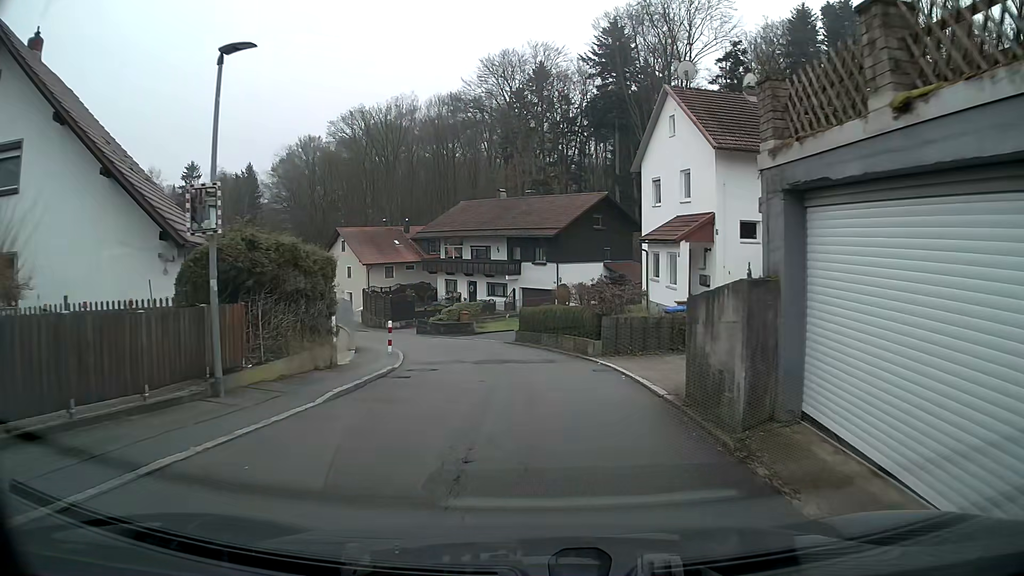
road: residential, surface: asphalt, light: Day
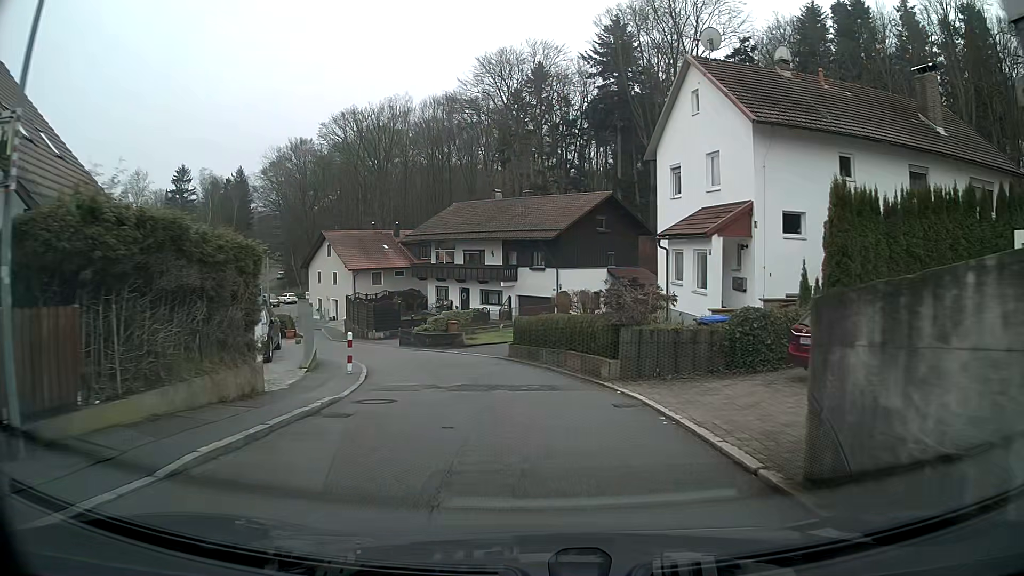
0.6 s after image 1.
(0.0, +4.5) m; -1°
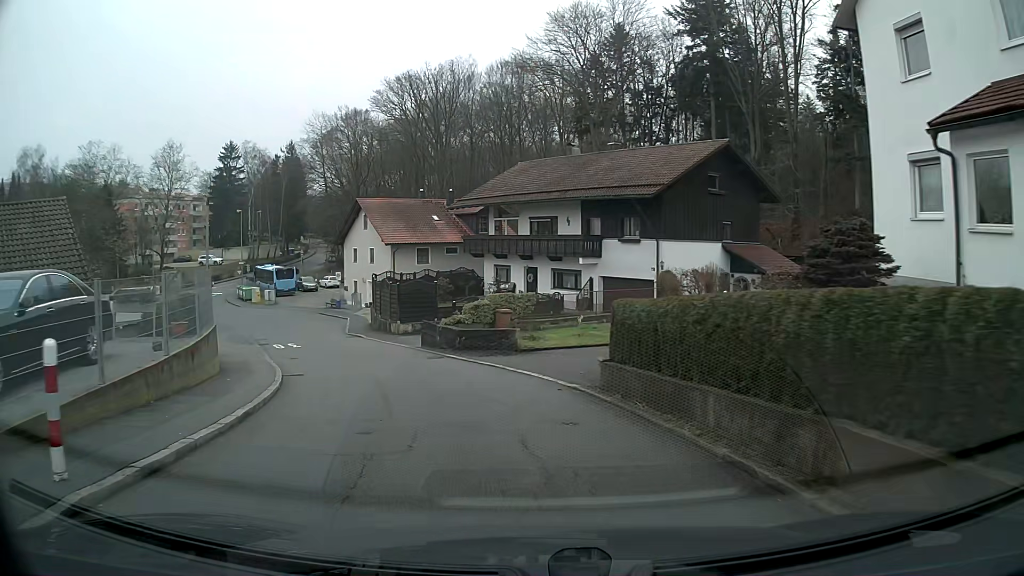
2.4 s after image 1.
(-0.8, +13.3) m; -9°
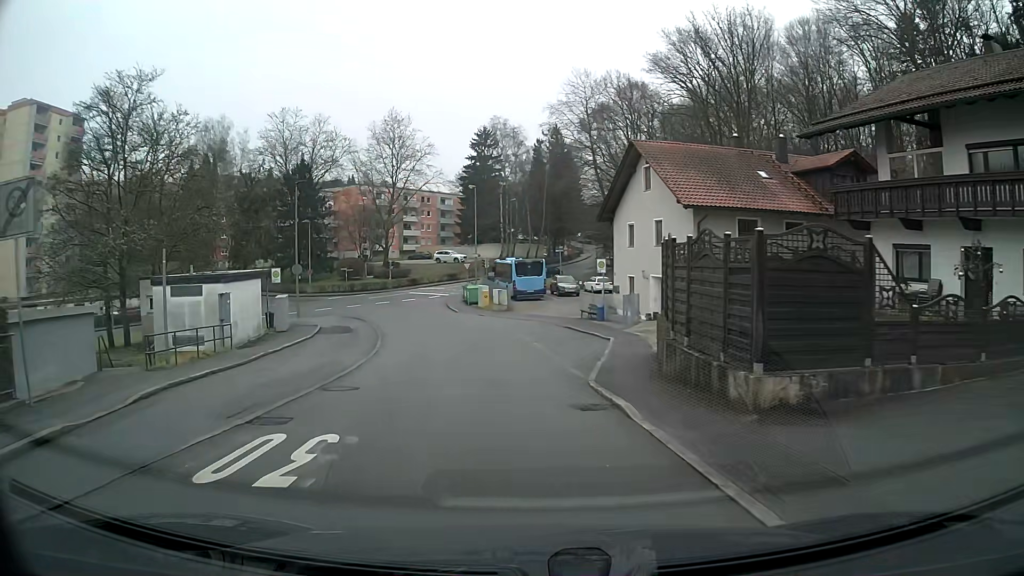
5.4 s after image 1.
(-4.8, +22.3) m; -22°
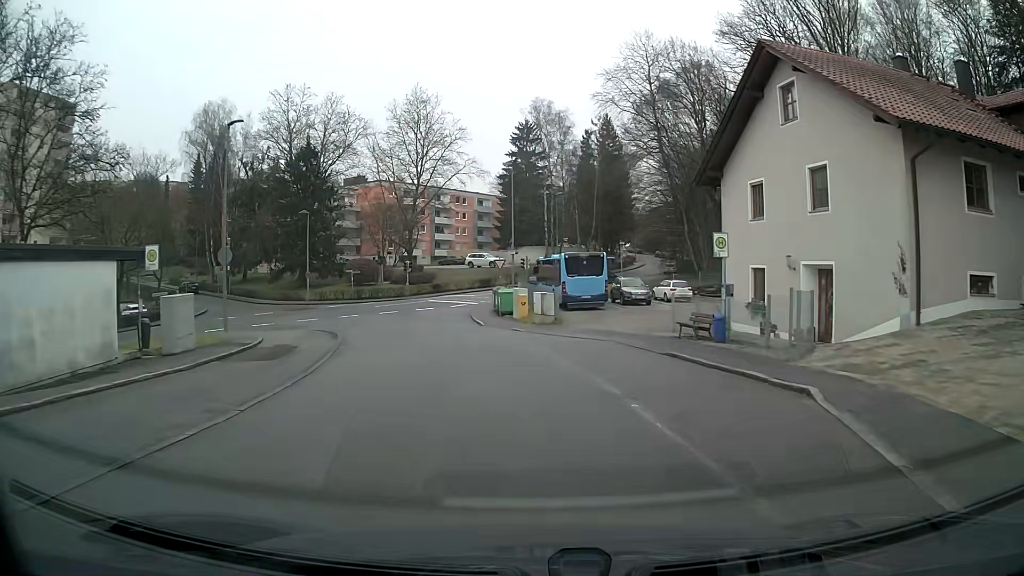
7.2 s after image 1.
(-0.5, +14.5) m; -4°
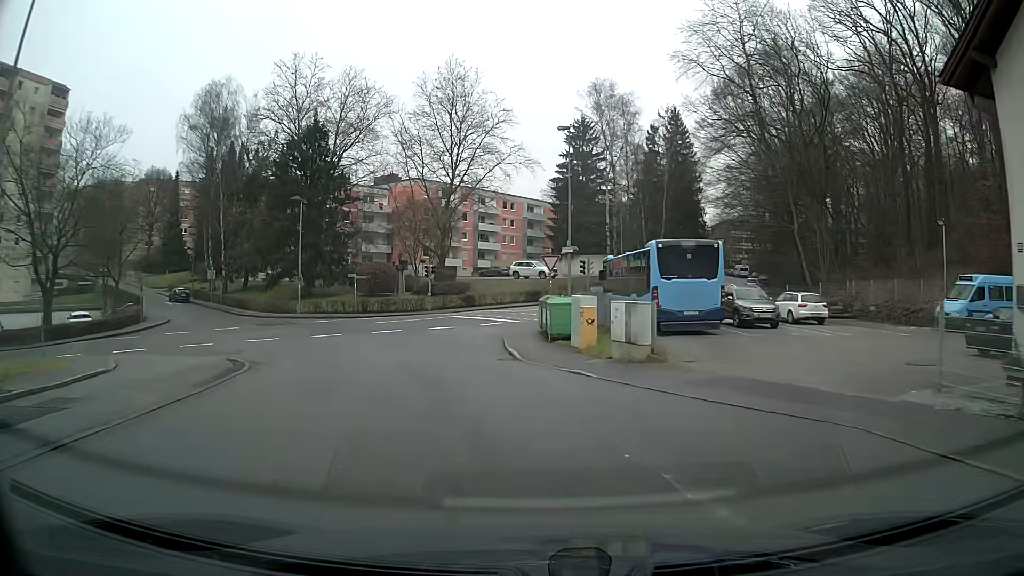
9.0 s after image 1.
(-0.5, +14.4) m; -5°
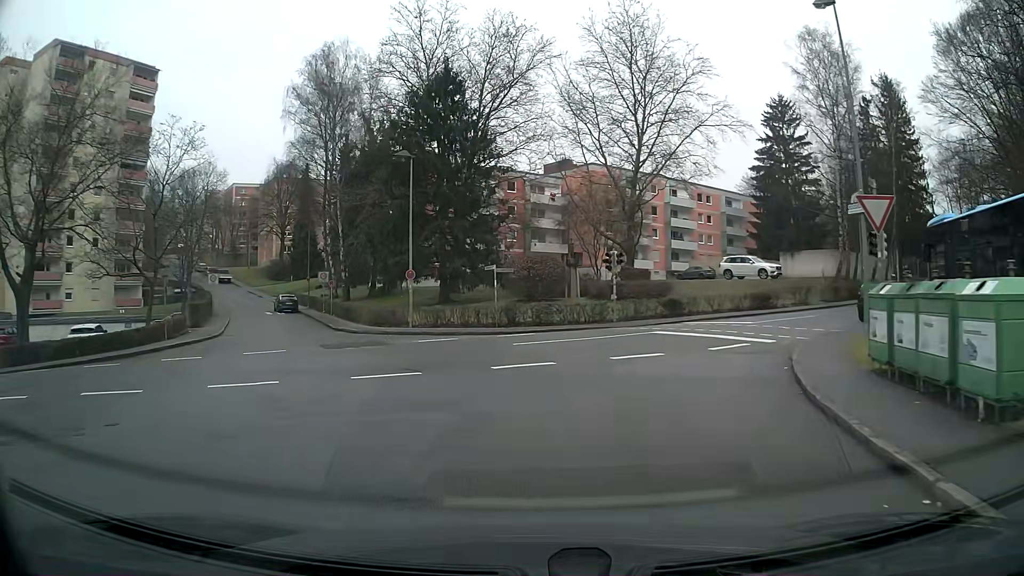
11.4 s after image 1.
(-2.1, +15.9) m; -16°
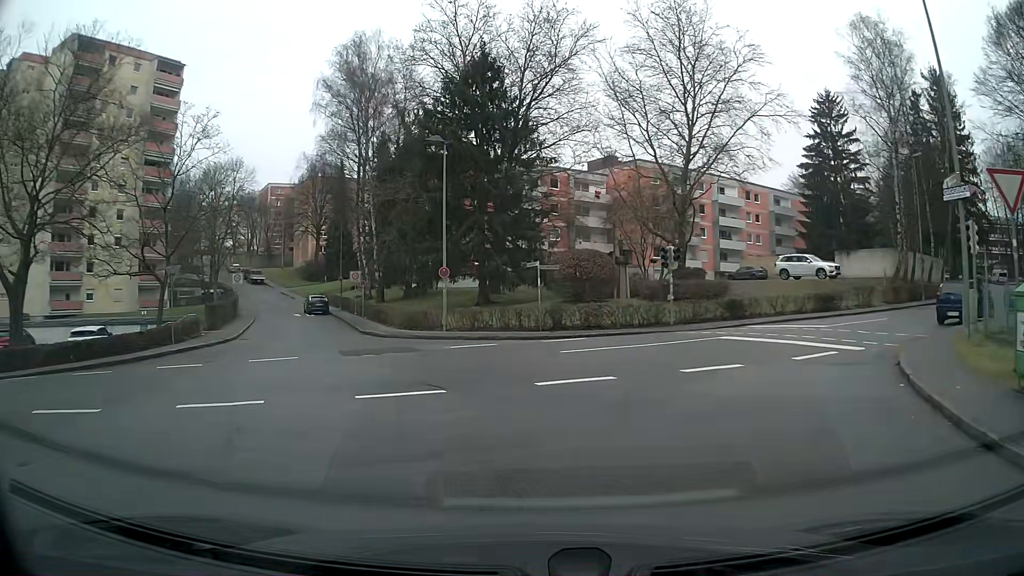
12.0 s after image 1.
(-0.1, +2.9) m; -4°
